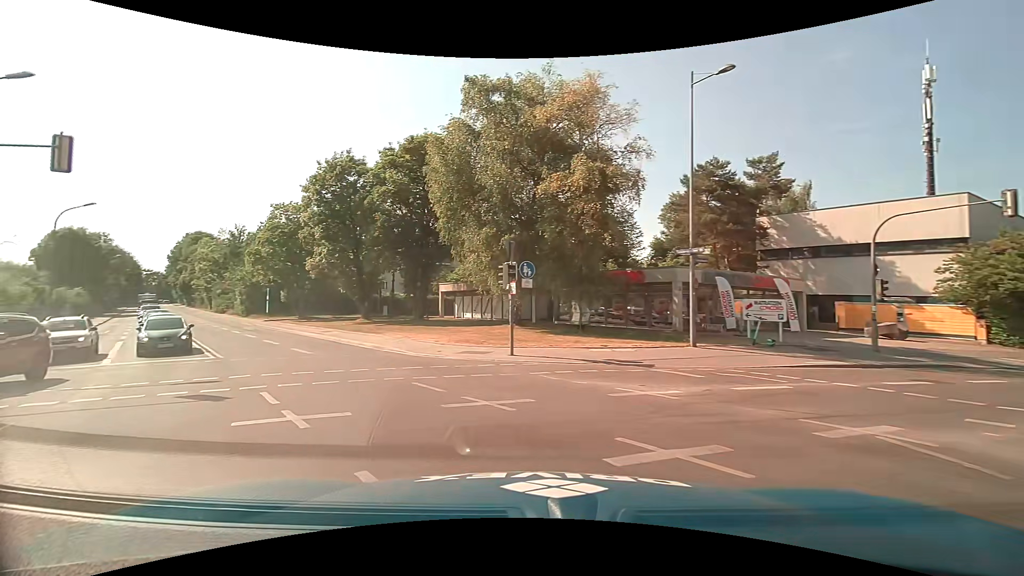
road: secondary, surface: asphalt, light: Day
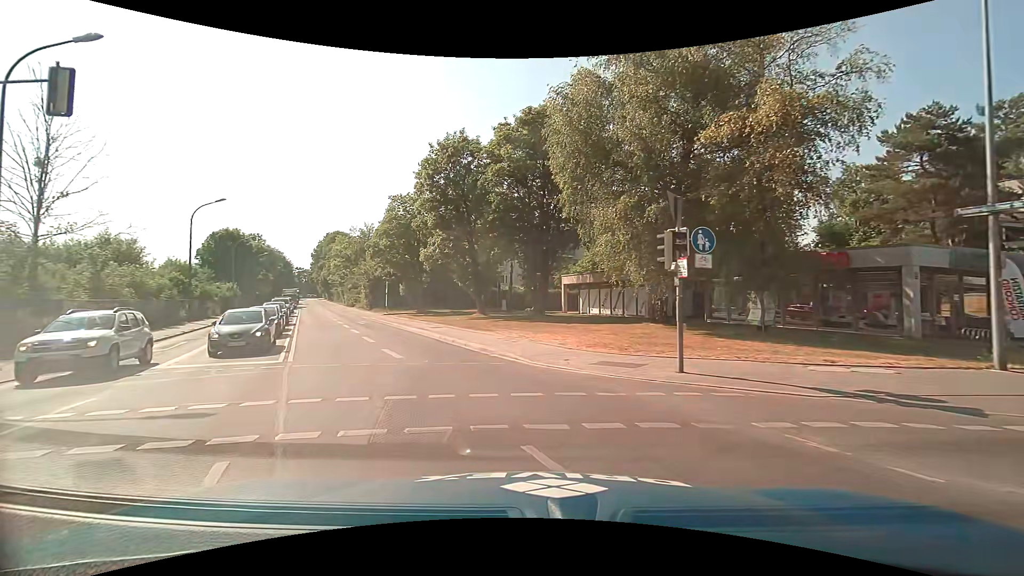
(-0.7, +5.6) m; -14°
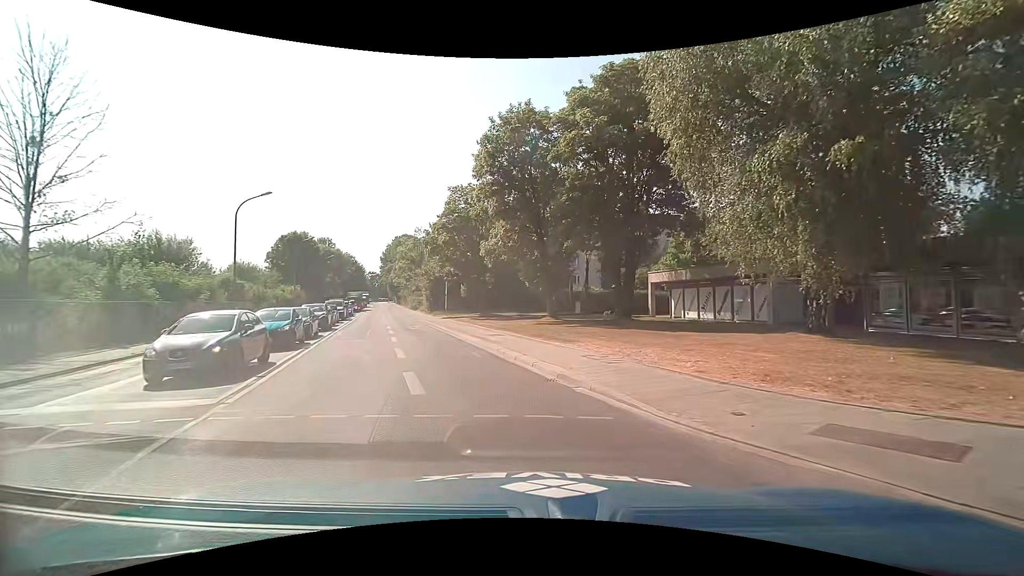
(-0.6, +6.5) m; -8°
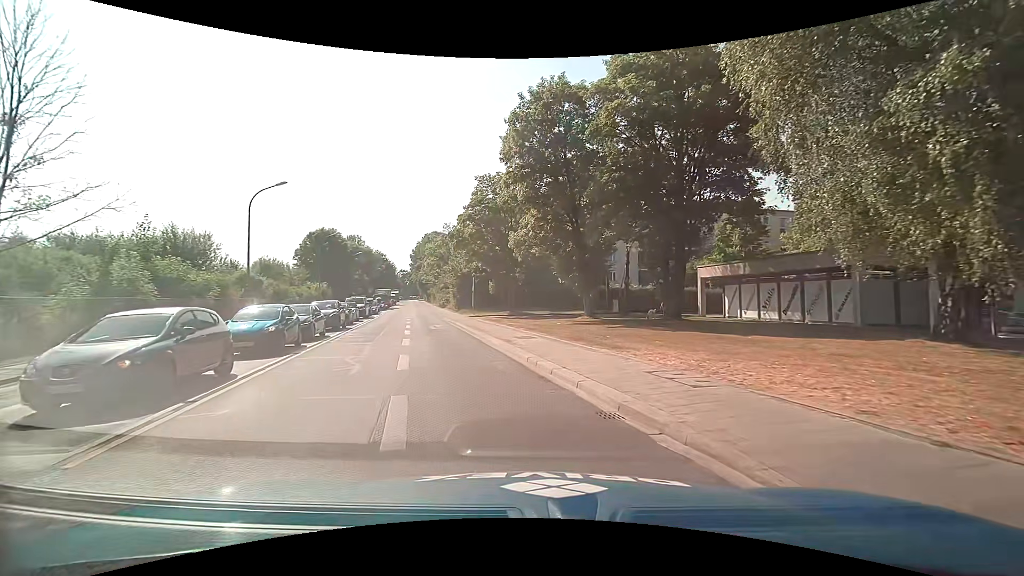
(-0.1, +3.5) m; -4°
